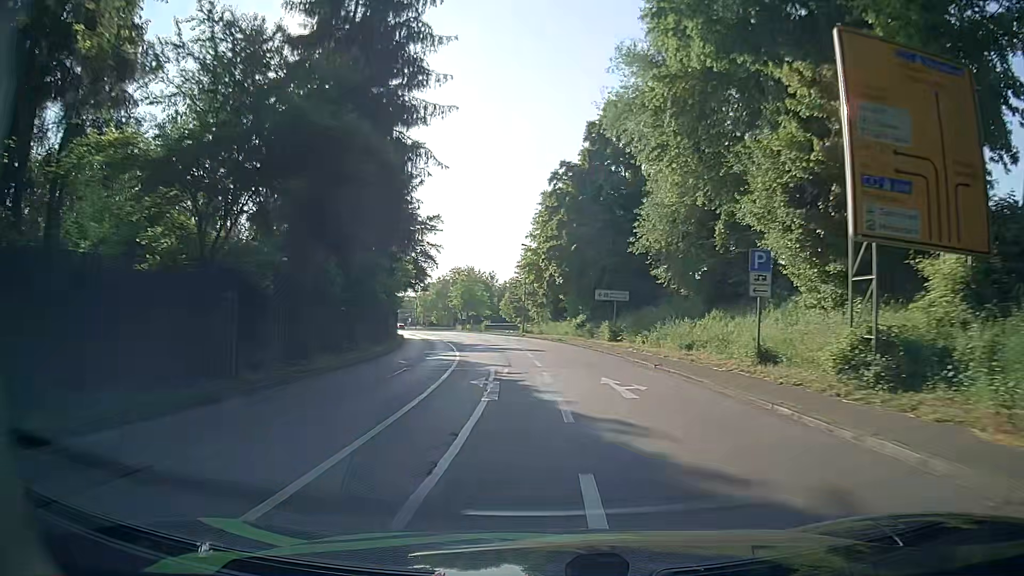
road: primary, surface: asphalt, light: Day
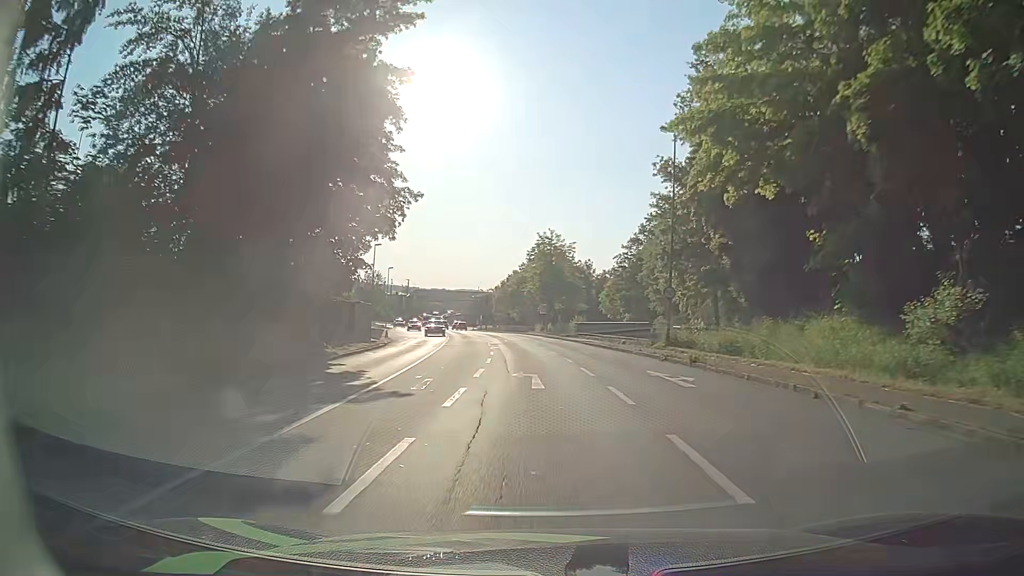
(-3.9, +46.1) m; -8°
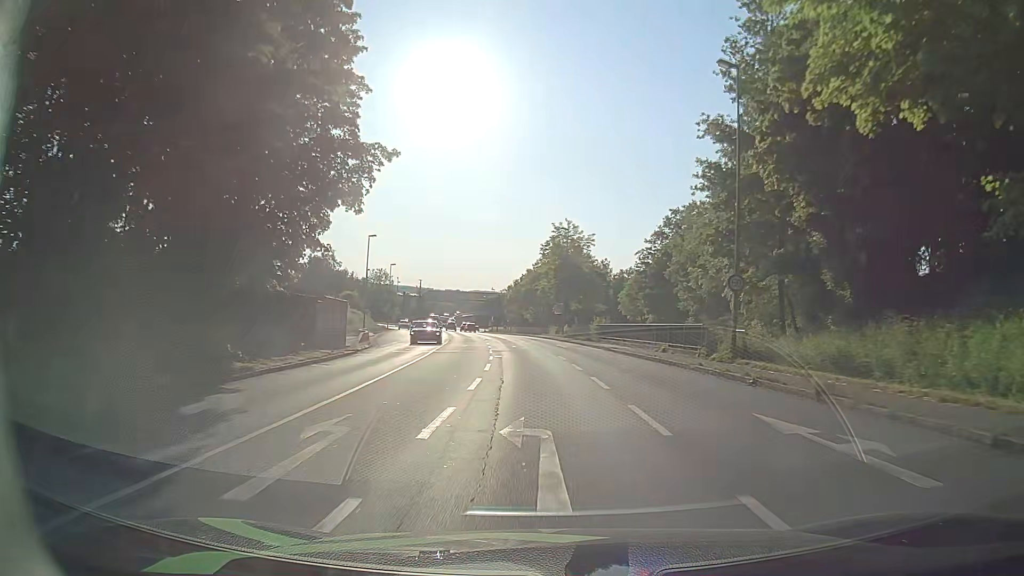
(-0.2, +8.8) m; -1°
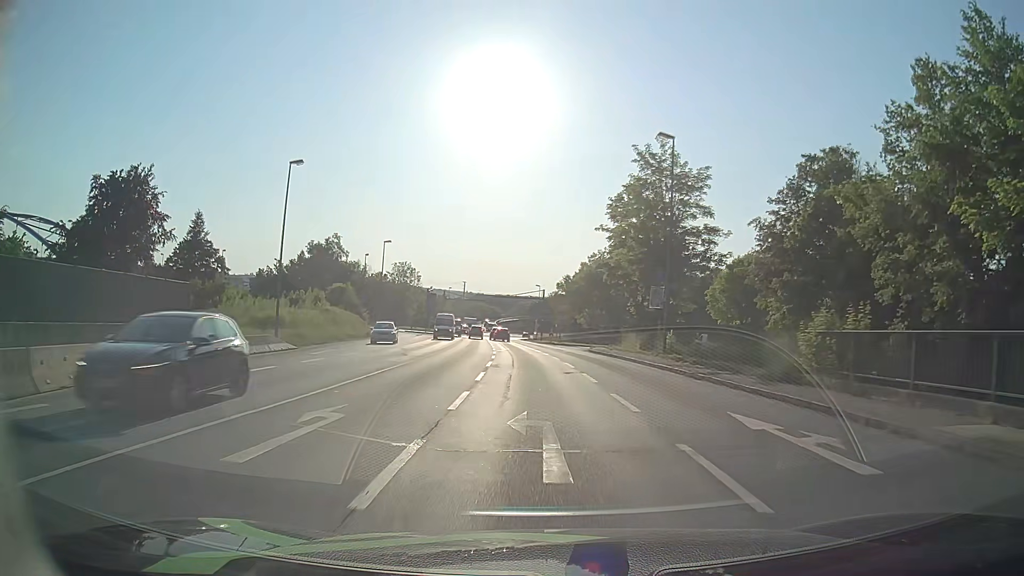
(-1.4, +33.0) m; -5°
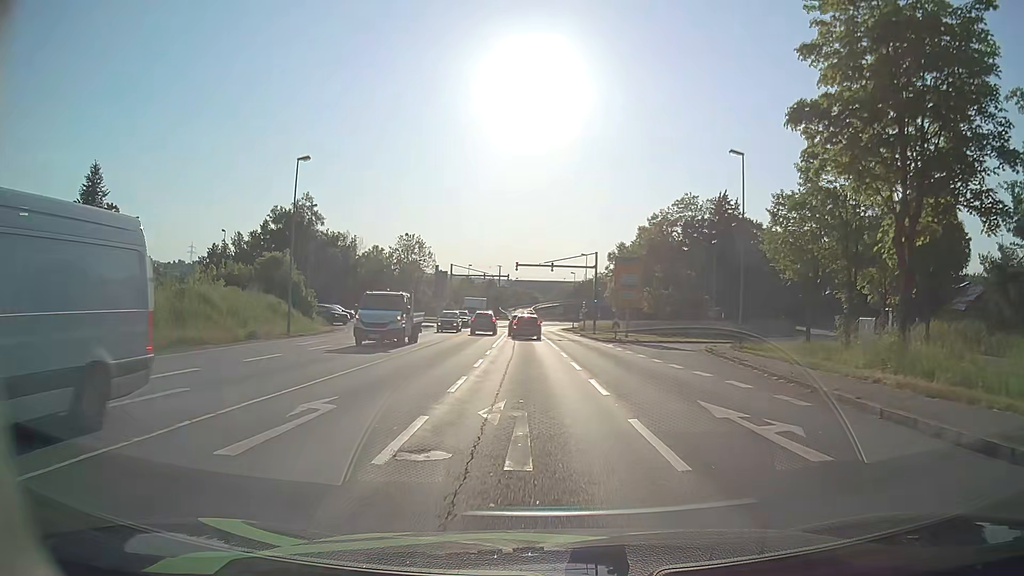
(-1.0, +34.3) m; -3°
